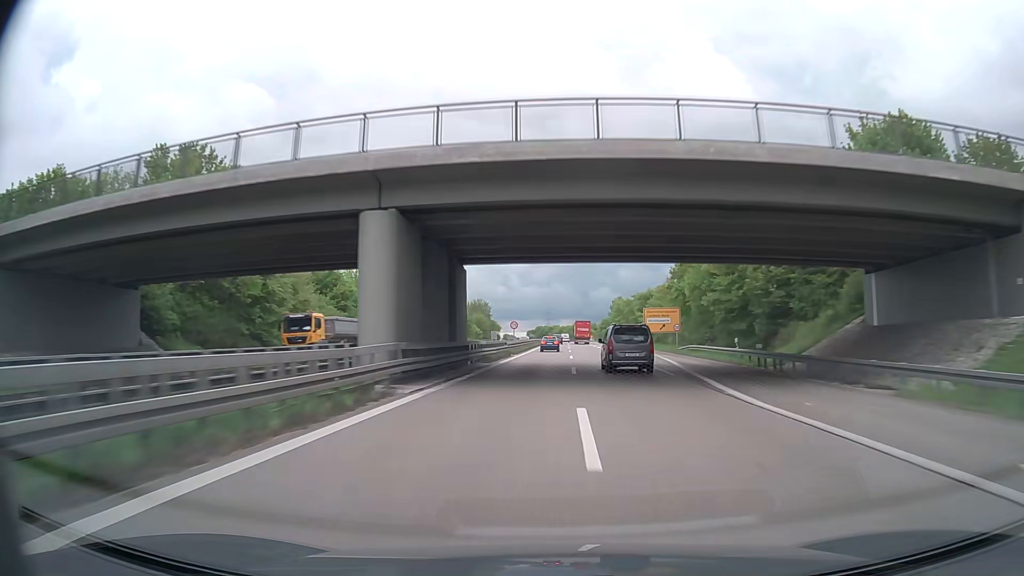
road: trunk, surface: asphalt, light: Day
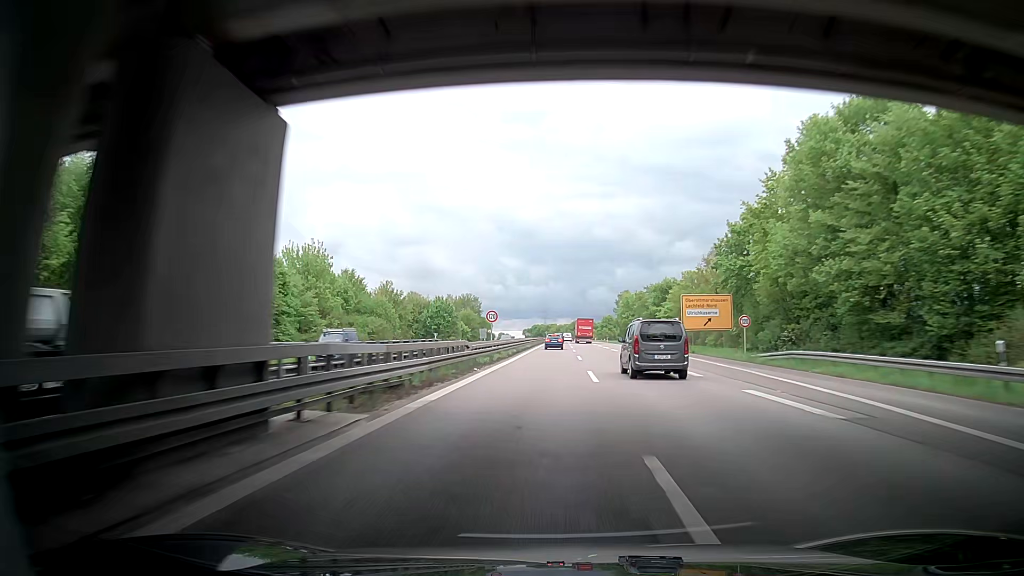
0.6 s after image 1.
(0.0, +23.3) m; 0°
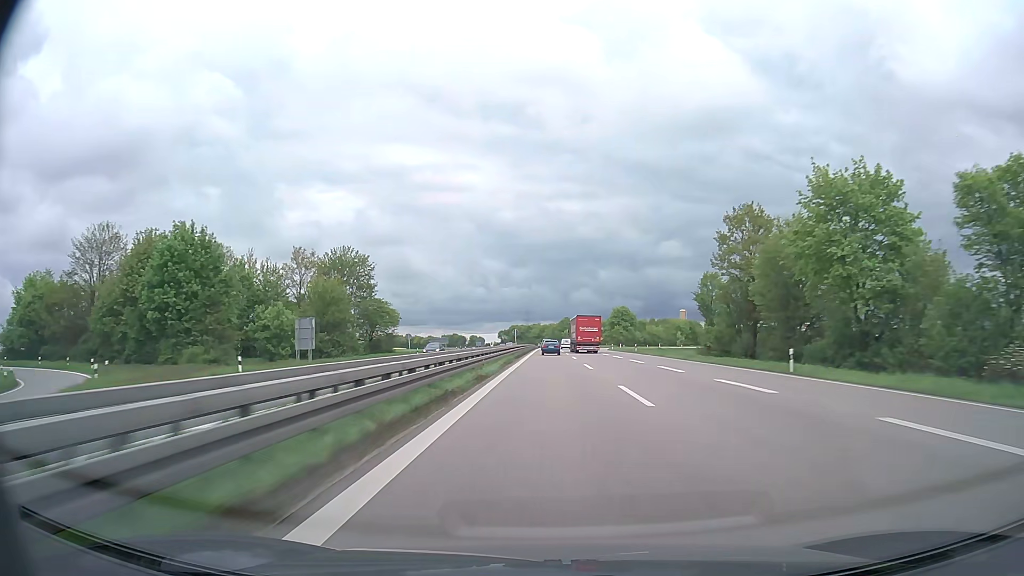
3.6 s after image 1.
(+1.7, +113.5) m; +2°
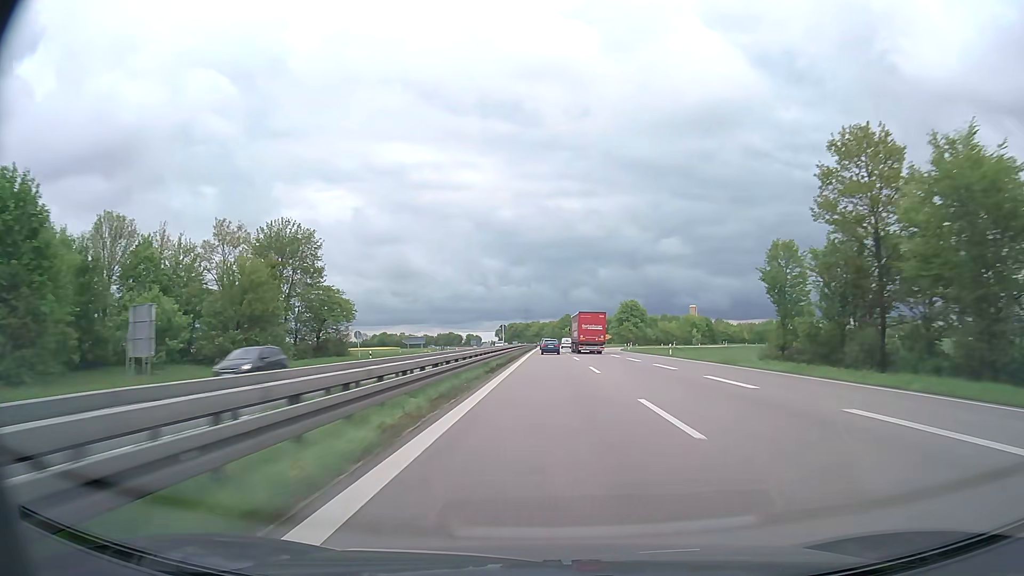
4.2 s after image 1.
(0.0, +22.4) m; 0°
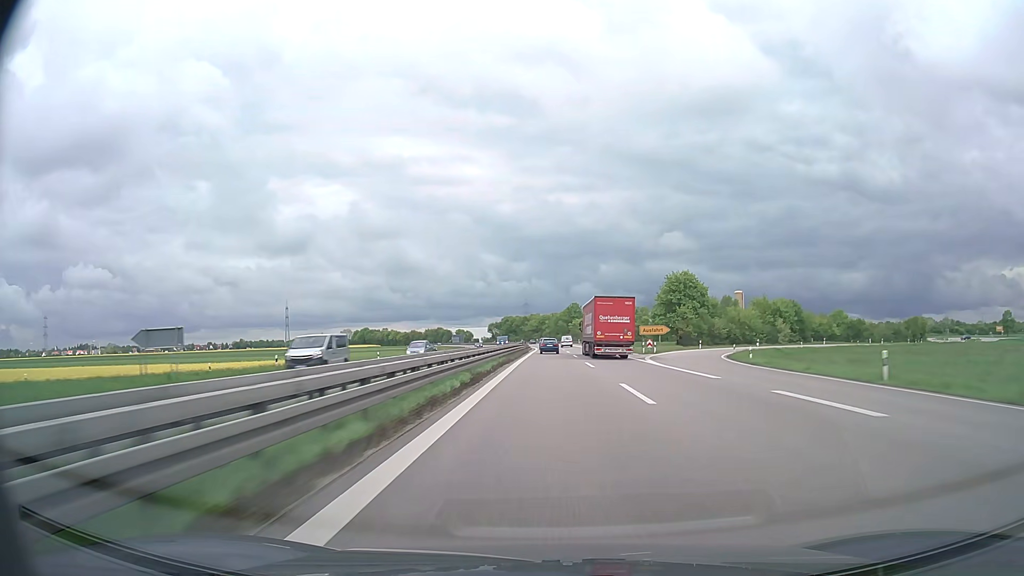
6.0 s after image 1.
(0.0, +67.2) m; 0°
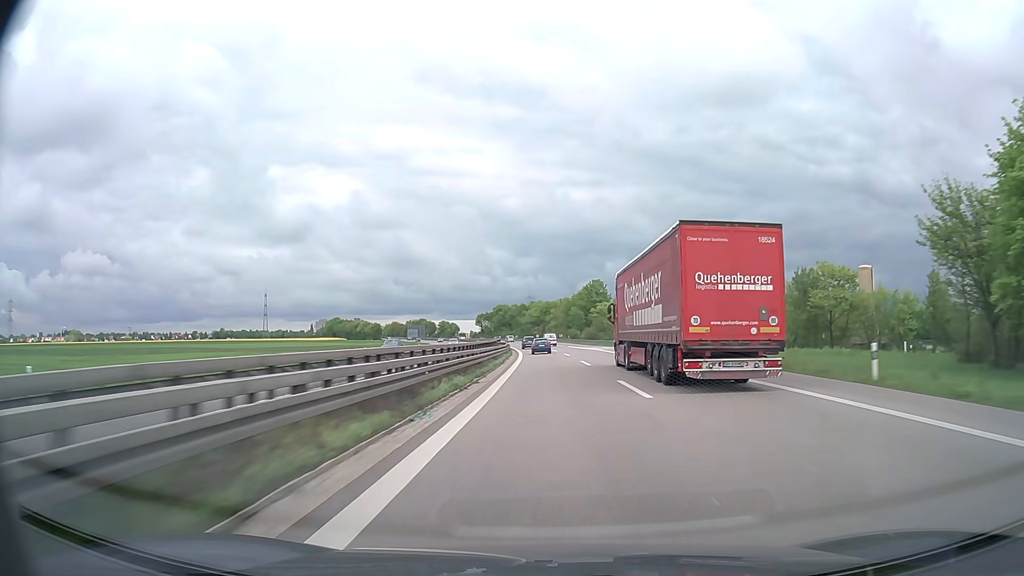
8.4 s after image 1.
(-0.1, +88.6) m; 0°
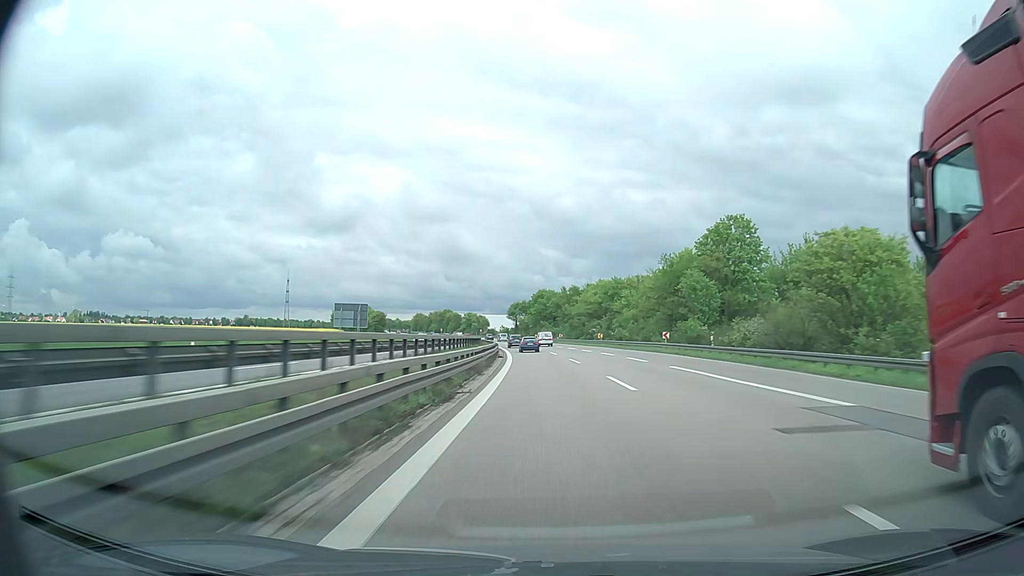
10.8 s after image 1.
(-2.4, +87.6) m; -4°
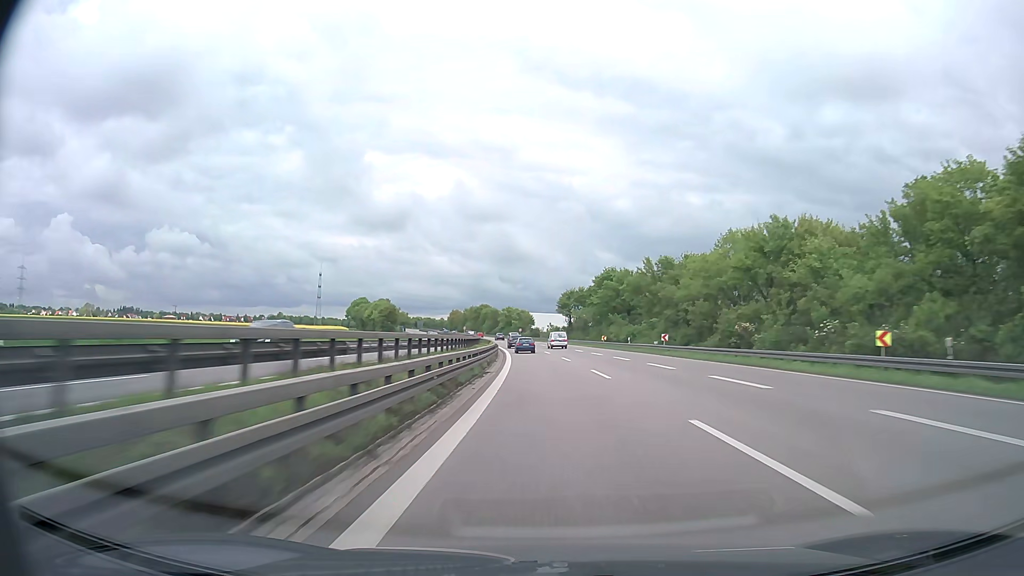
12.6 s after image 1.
(-2.9, +66.0) m; -5°
(0, +10) (0, +20) (-1, +30) (-1, +40) (-2, +50) (-2, +60) (-3, +70) (-4, +80) (-5, +90) (-6, +100) m
